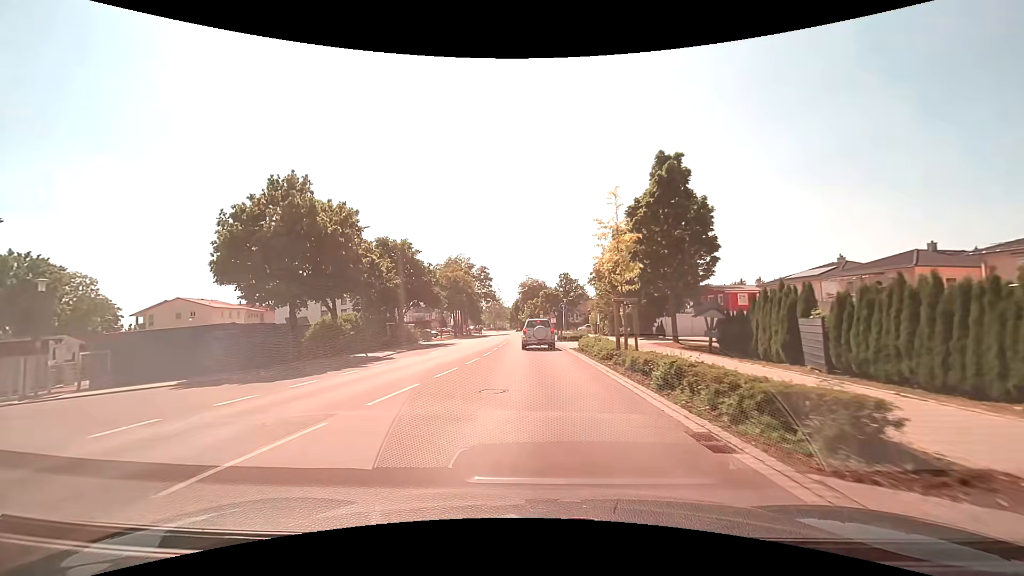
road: tertiary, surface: asphalt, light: Day
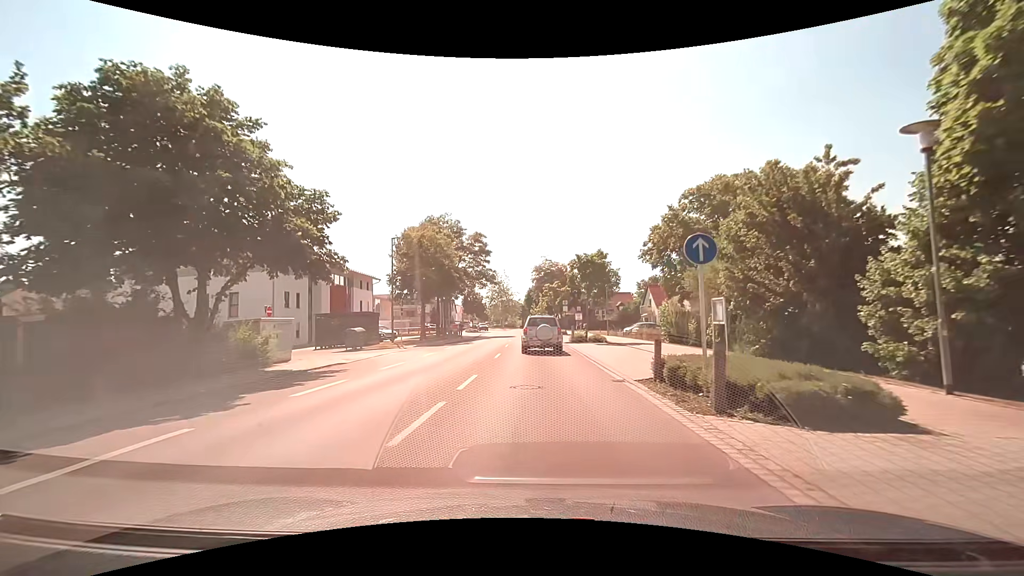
(-1.0, +30.3) m; -3°
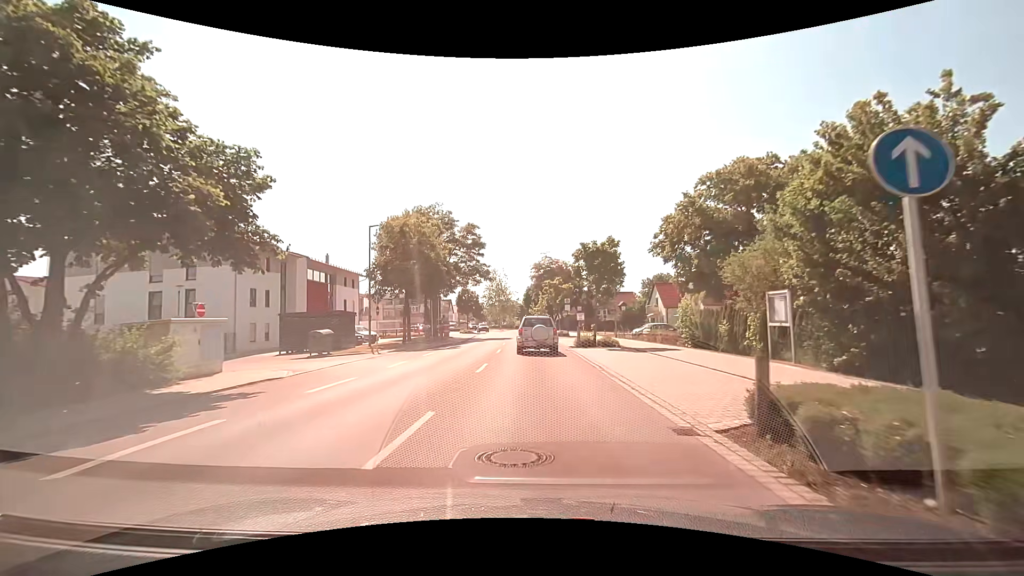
(0.0, +5.3) m; 0°
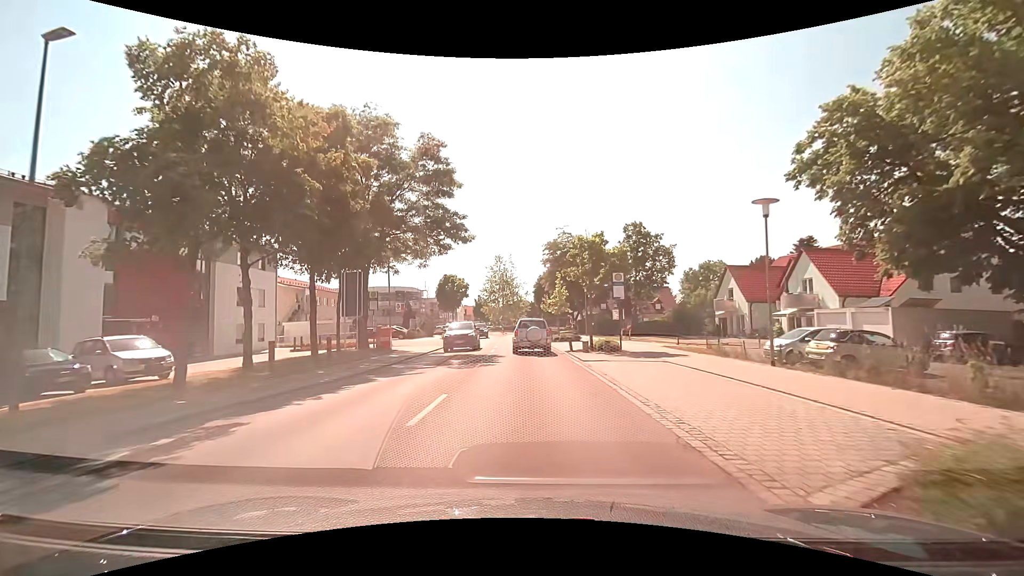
(0.0, +25.0) m; -1°
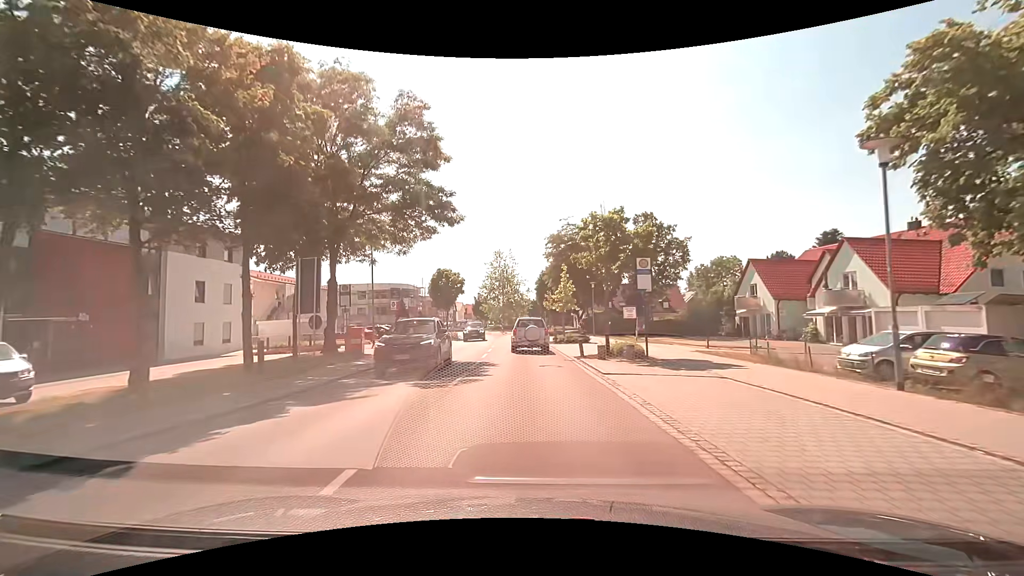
(0.0, +5.0) m; 0°
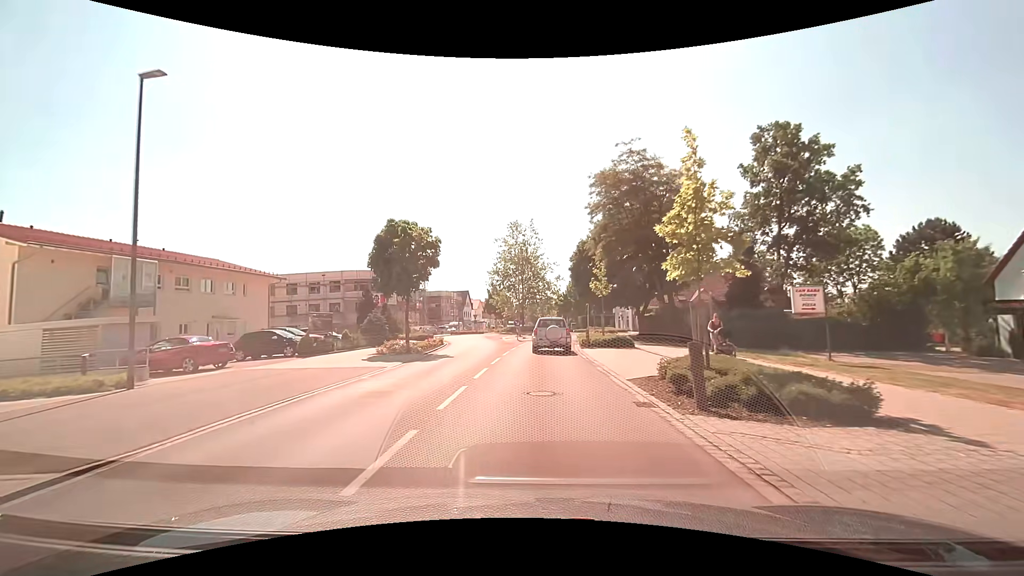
(-0.9, +25.4) m; -3°
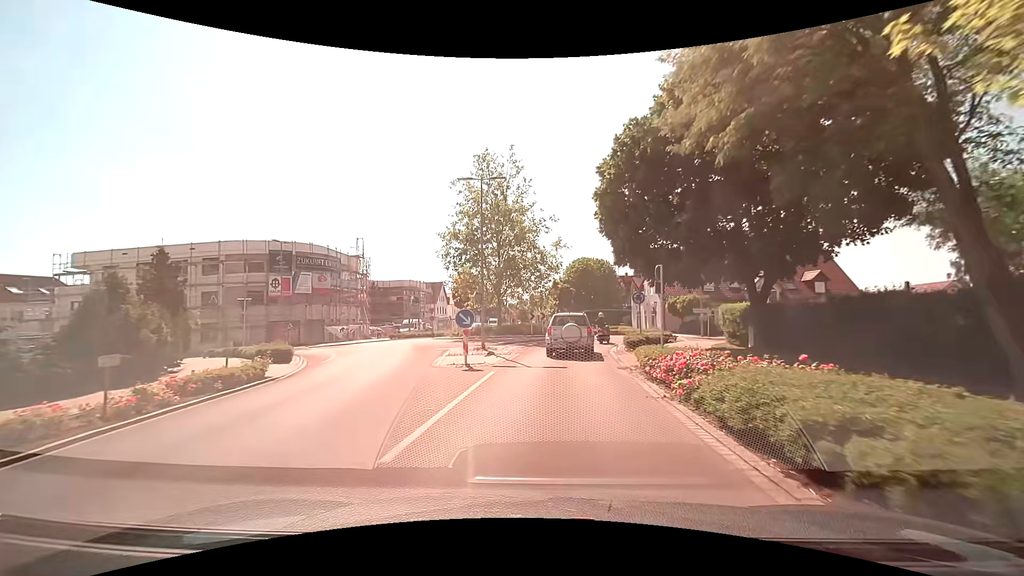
(+0.1, +25.4) m; +1°
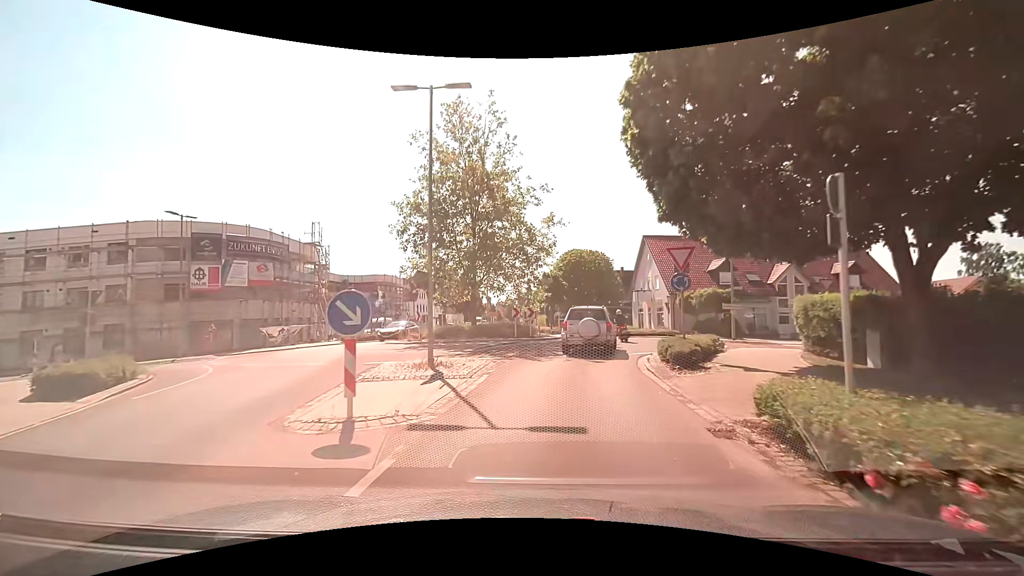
(+0.1, +8.6) m; +2°
(0, +10) (+2, +20) (+3, +30) (+2, +40) (0, +49) (-2, +59) (-3, +69) (-4, +79) (-5, +89) (-6, +99) m
